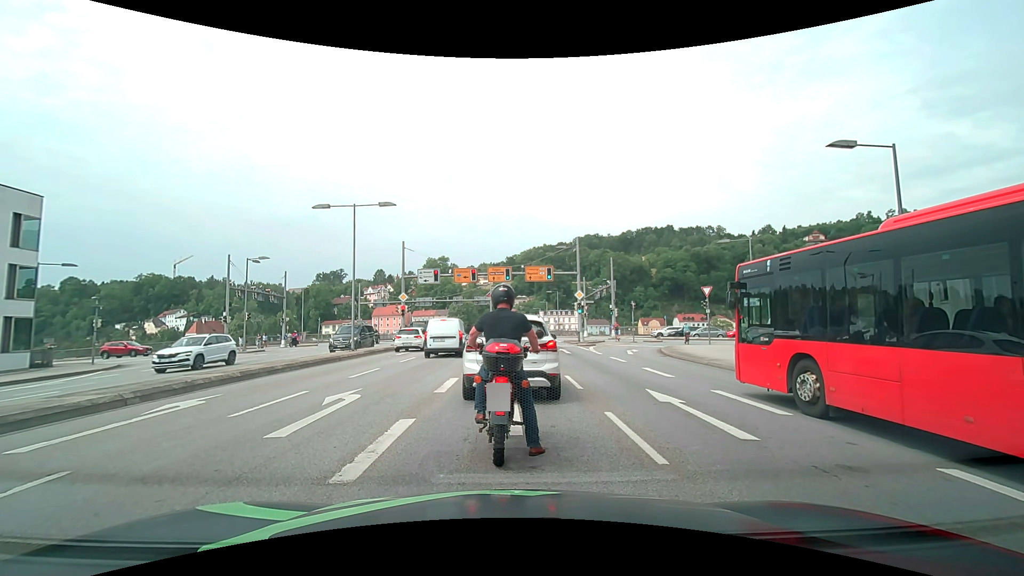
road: primary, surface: asphalt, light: Day
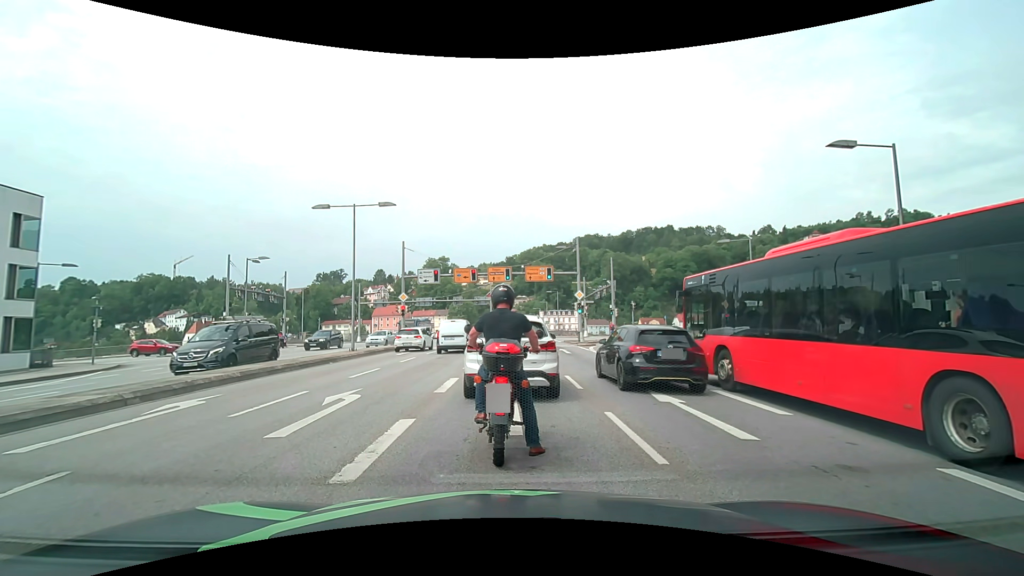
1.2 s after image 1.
(0.0, 0.0) m; 0°
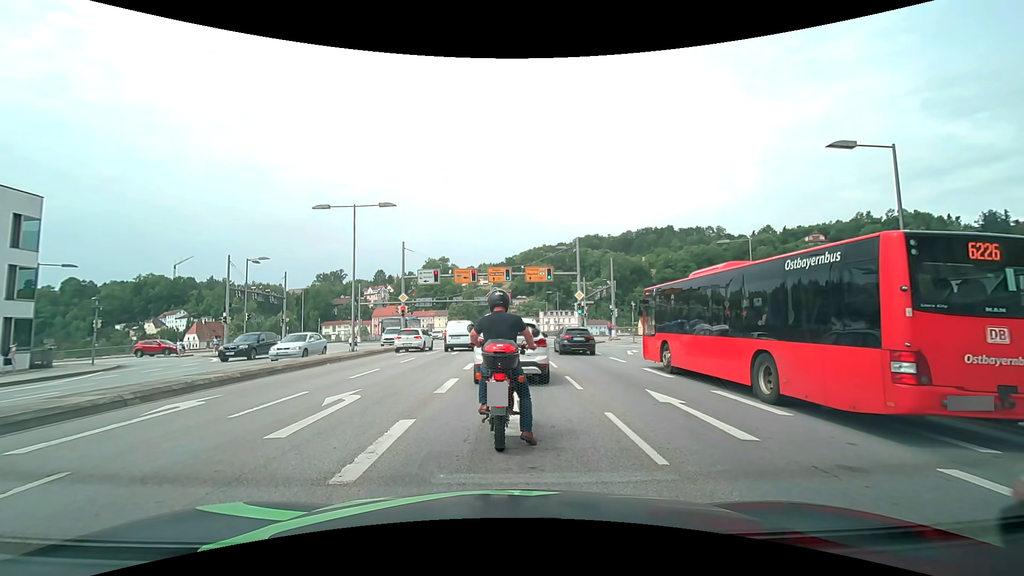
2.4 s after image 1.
(0.0, 0.0) m; 0°
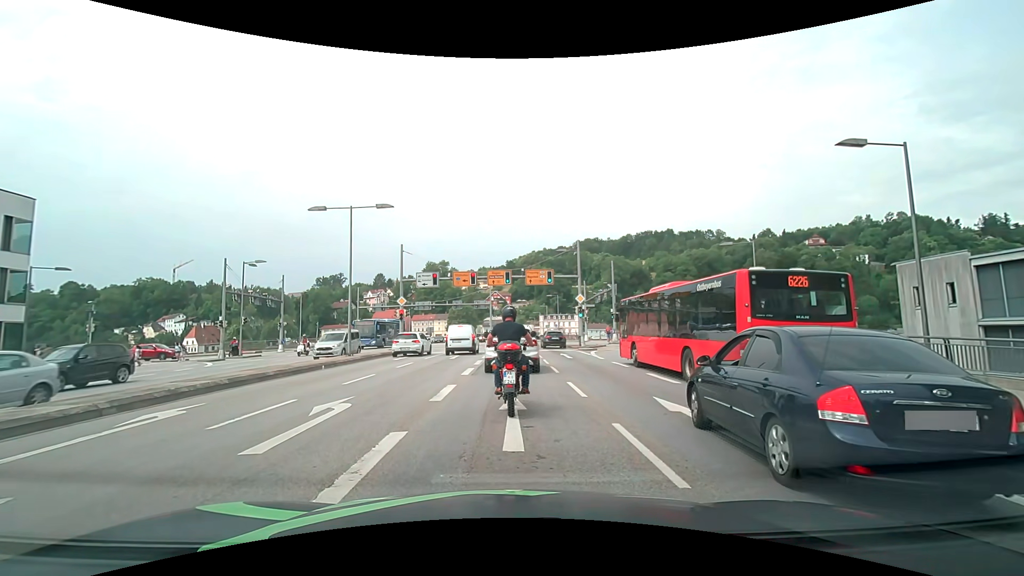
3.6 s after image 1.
(0.0, +0.6) m; -1°
